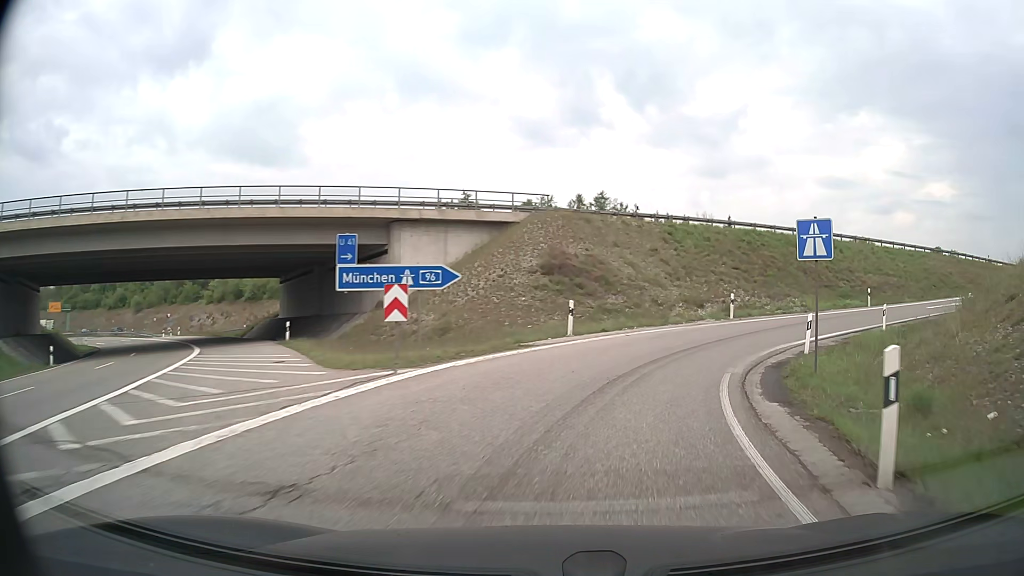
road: motorway_link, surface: asphalt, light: Day
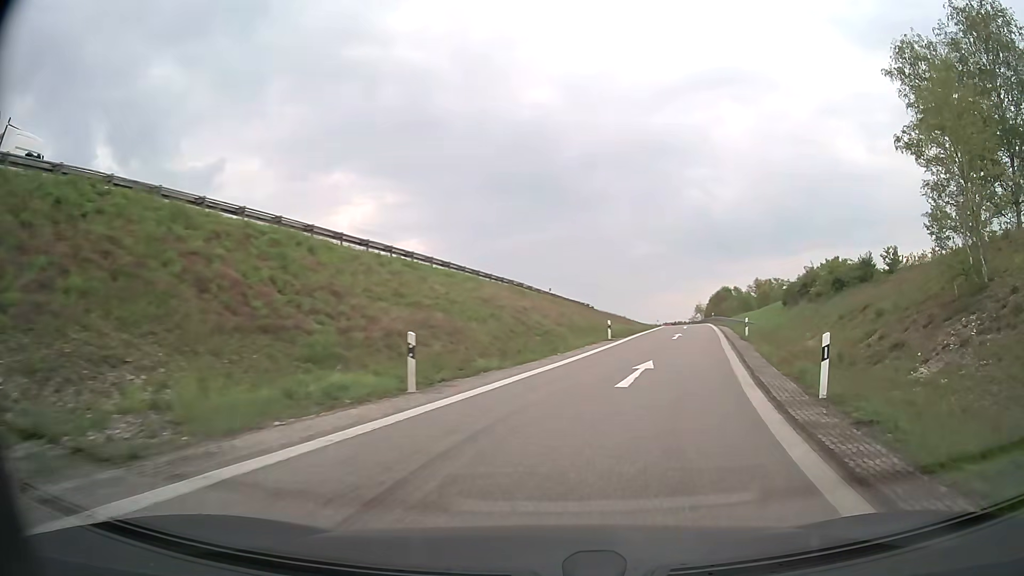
(+11.6, +28.0) m; +45°
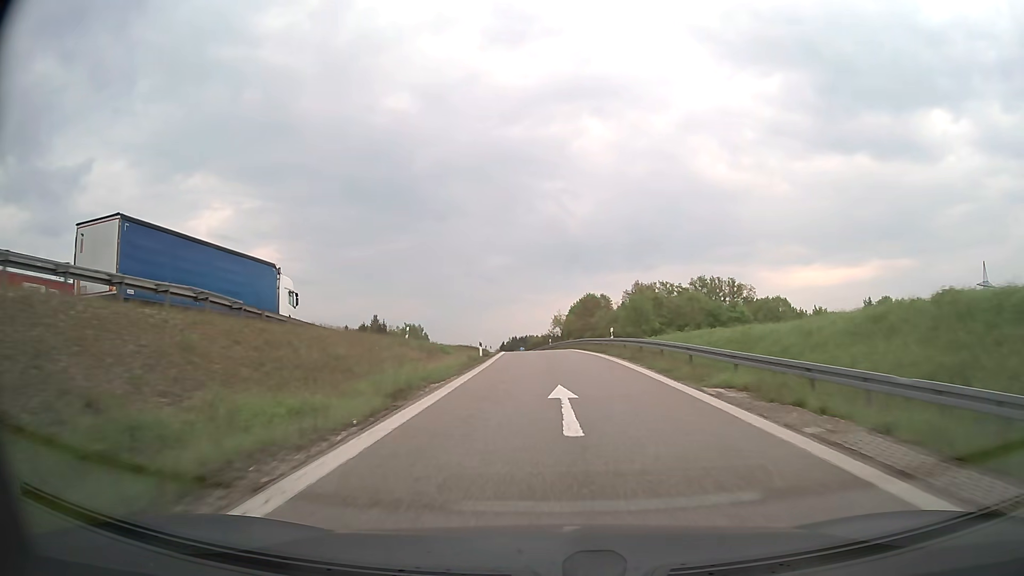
(+10.1, +49.6) m; +14°
(0, +10) (0, +20) (-1, +30) (-1, +40) (-2, +50) (-2, +60) (-3, +70) (-4, +80) (-5, +90) (-6, +100) m
